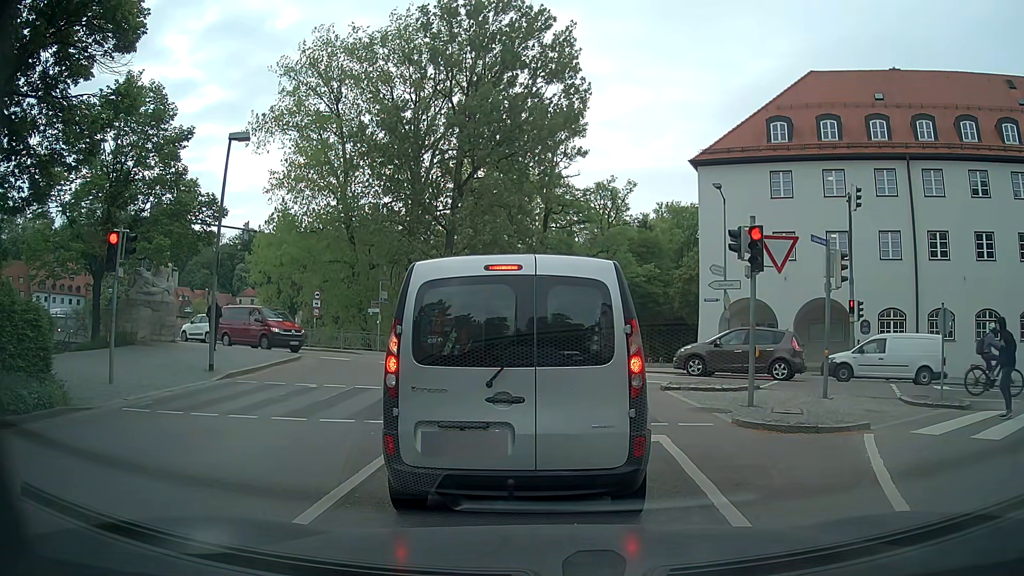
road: residential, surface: asphalt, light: Day
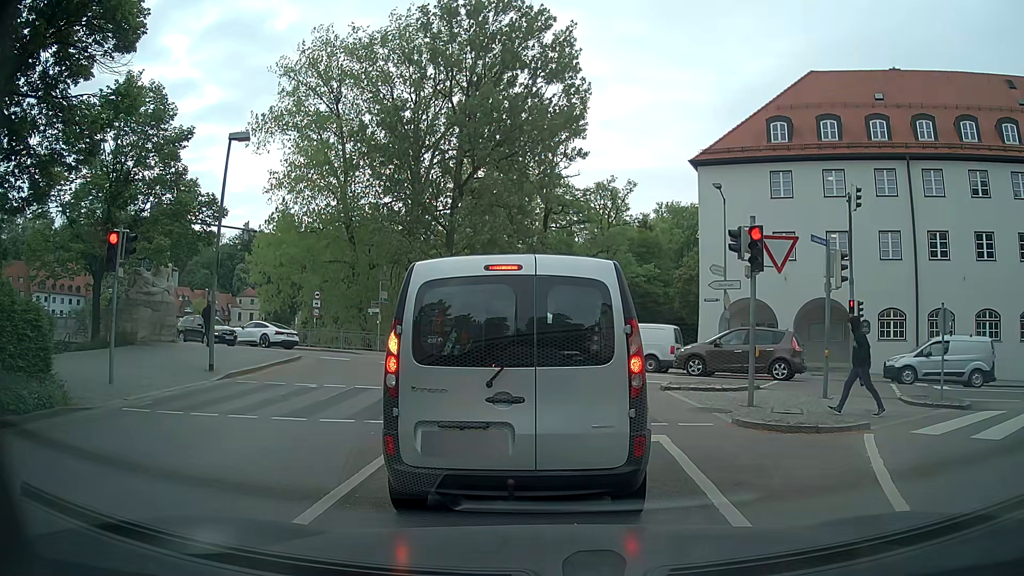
(0.0, 0.0) m; 0°
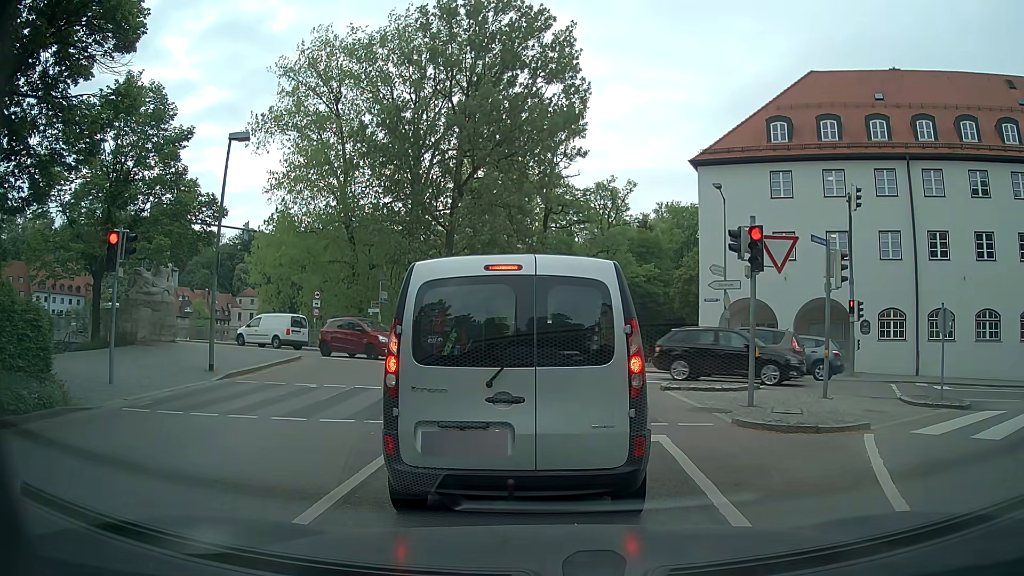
(0.0, 0.0) m; 0°
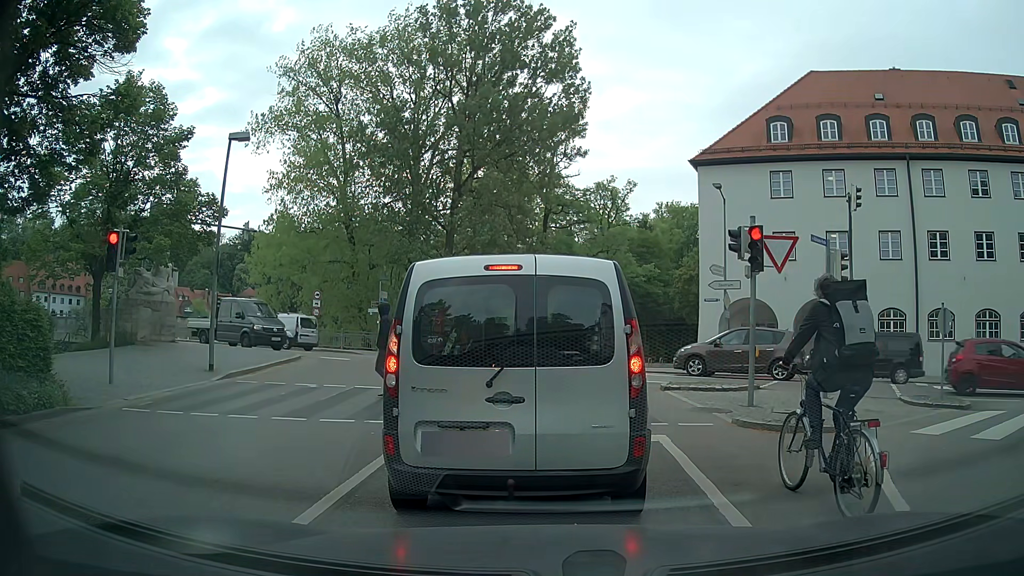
(0.0, 0.0) m; 0°
